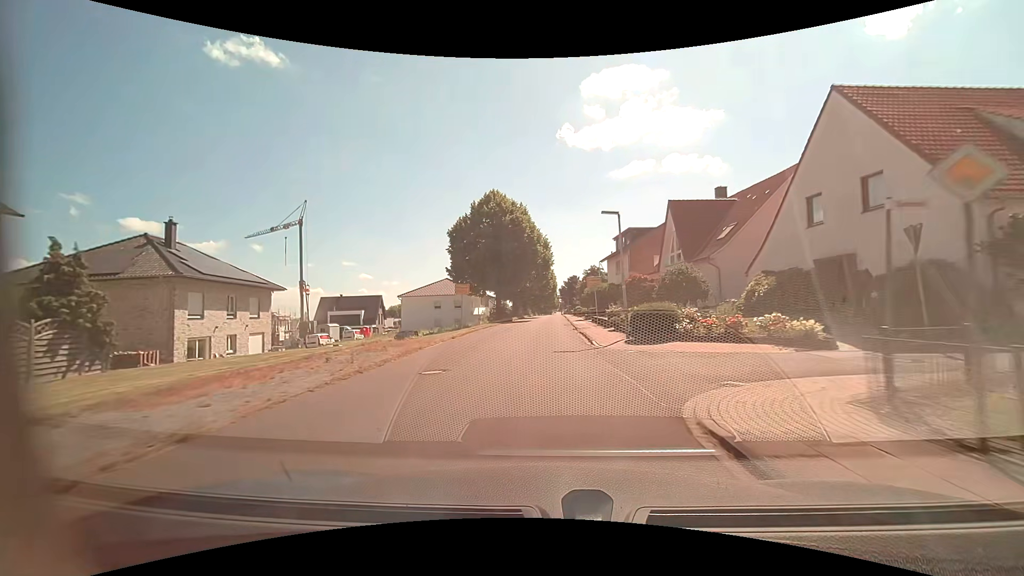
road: residential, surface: asphalt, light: Day
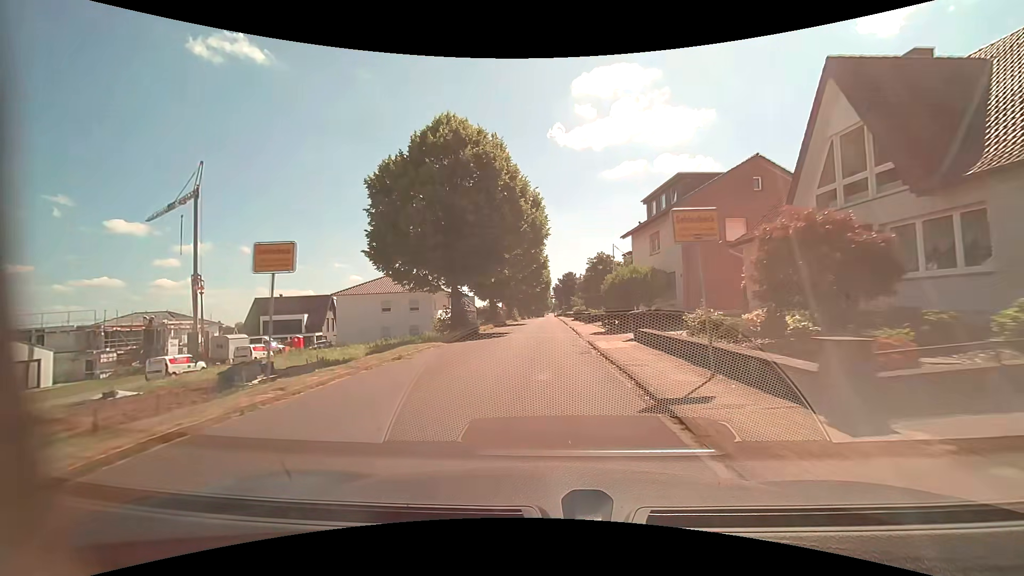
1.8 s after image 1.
(+0.1, +22.1) m; +1°
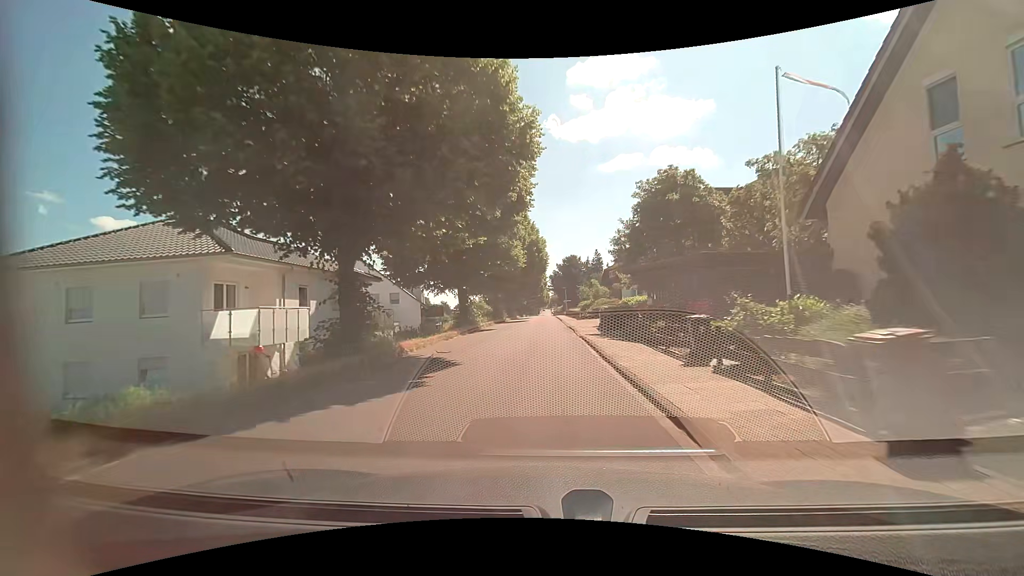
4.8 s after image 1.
(+0.3, +36.9) m; +1°
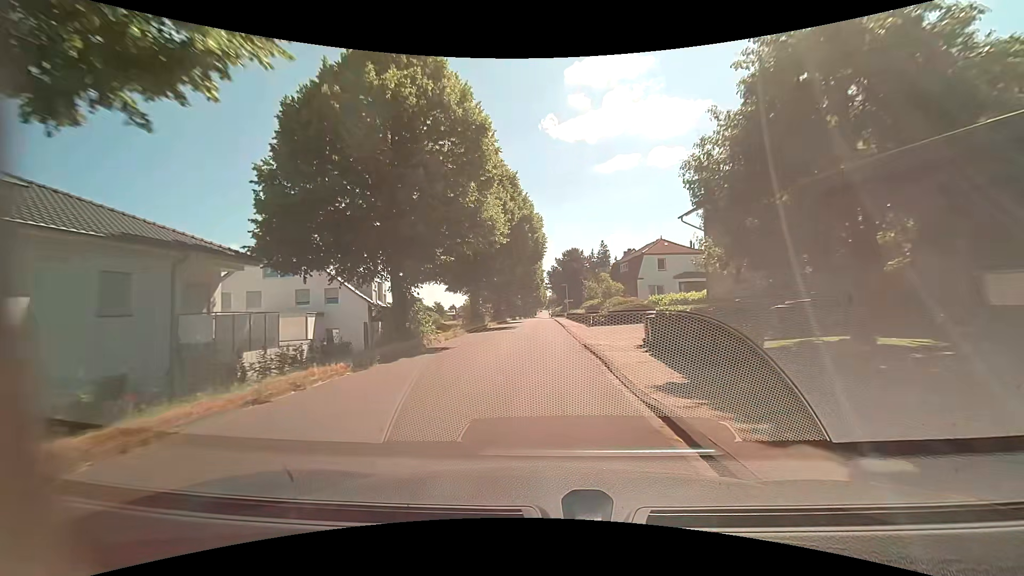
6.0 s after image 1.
(-0.1, +14.8) m; 0°
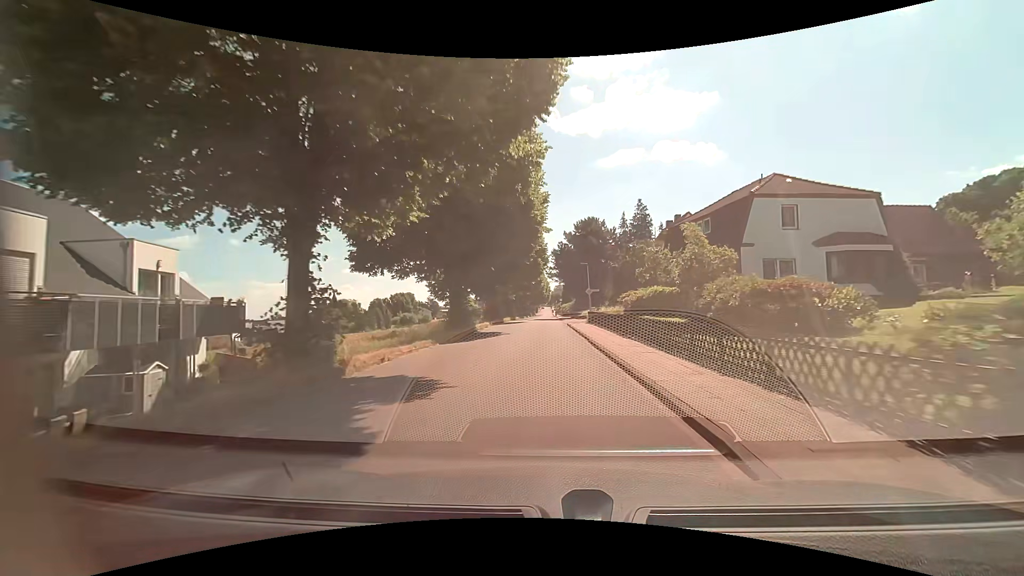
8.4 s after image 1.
(-0.2, +29.8) m; 0°
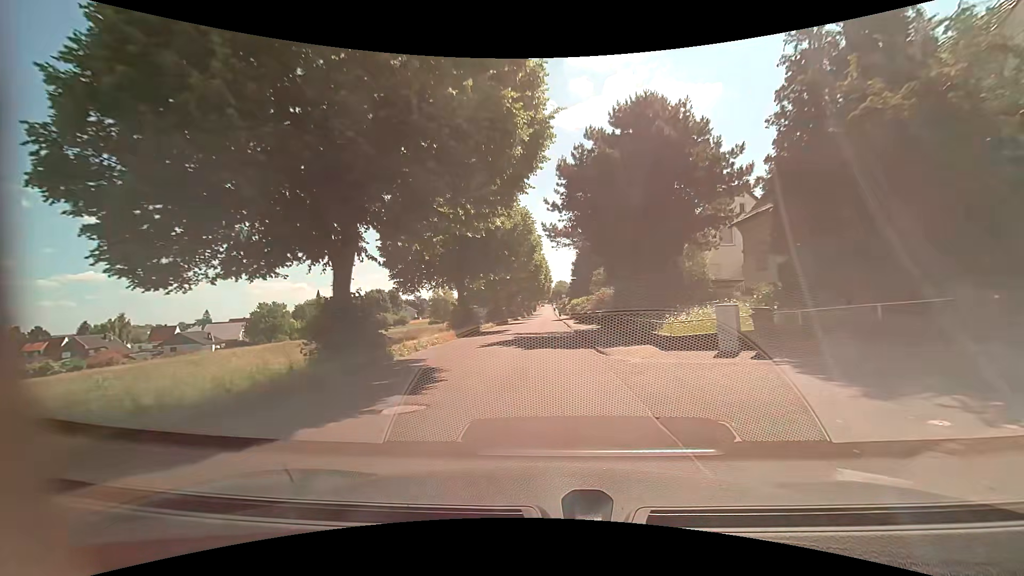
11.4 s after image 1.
(0.0, +37.6) m; 0°
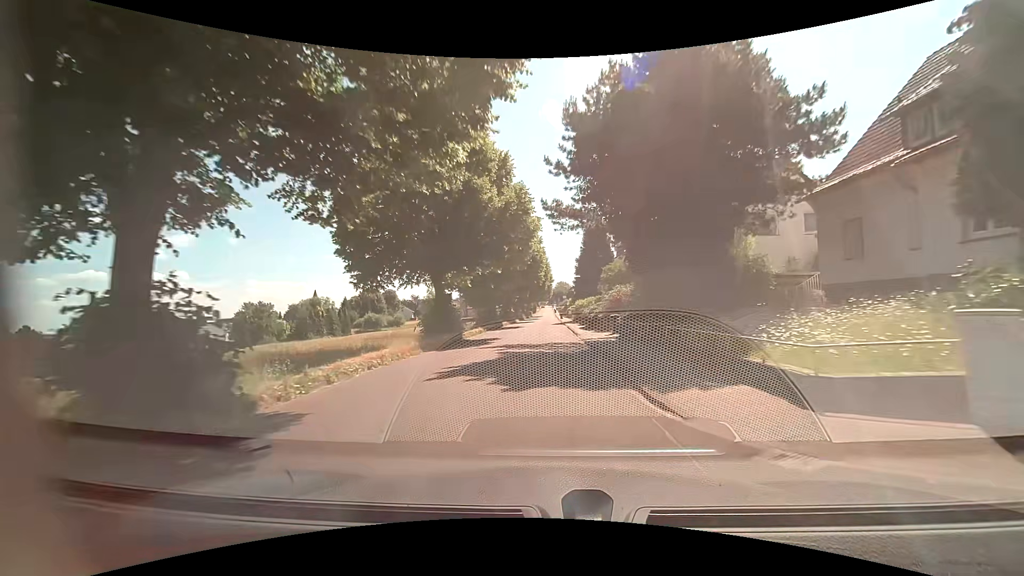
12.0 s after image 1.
(0.0, +7.2) m; -1°
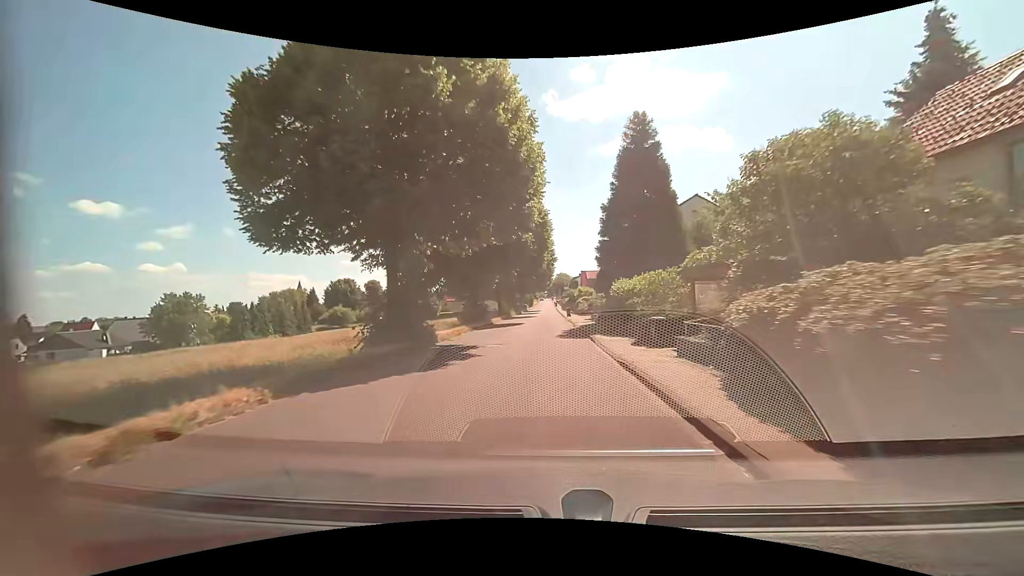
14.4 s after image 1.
(0.0, +28.6) m; 0°
(0, +10) (0, +20) (0, +30) (0, +40) (+1, +50) (+1, +60) (+1, +70) (+1, +80) (+1, +90) (+1, +100) m
